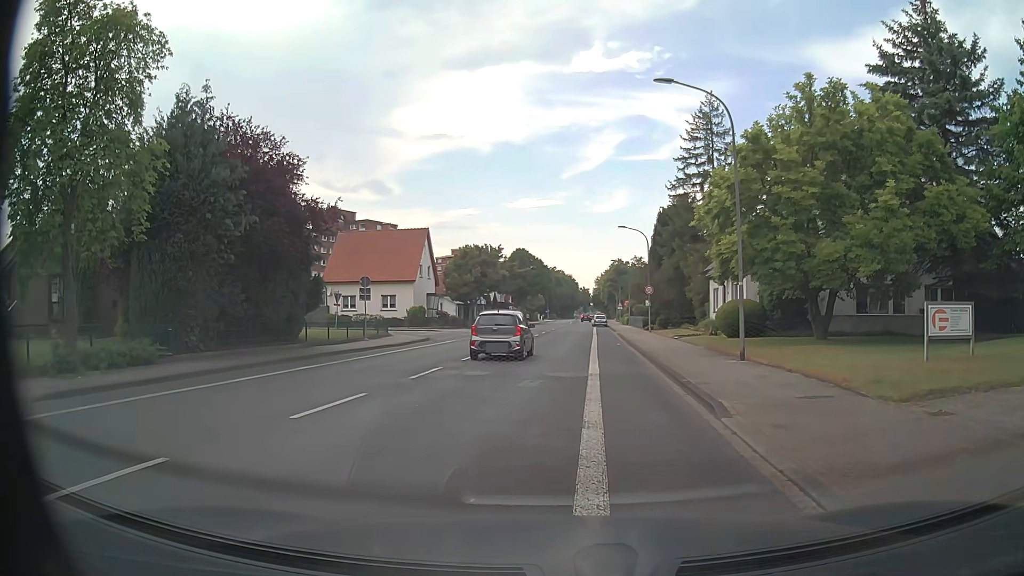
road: tertiary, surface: asphalt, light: Day
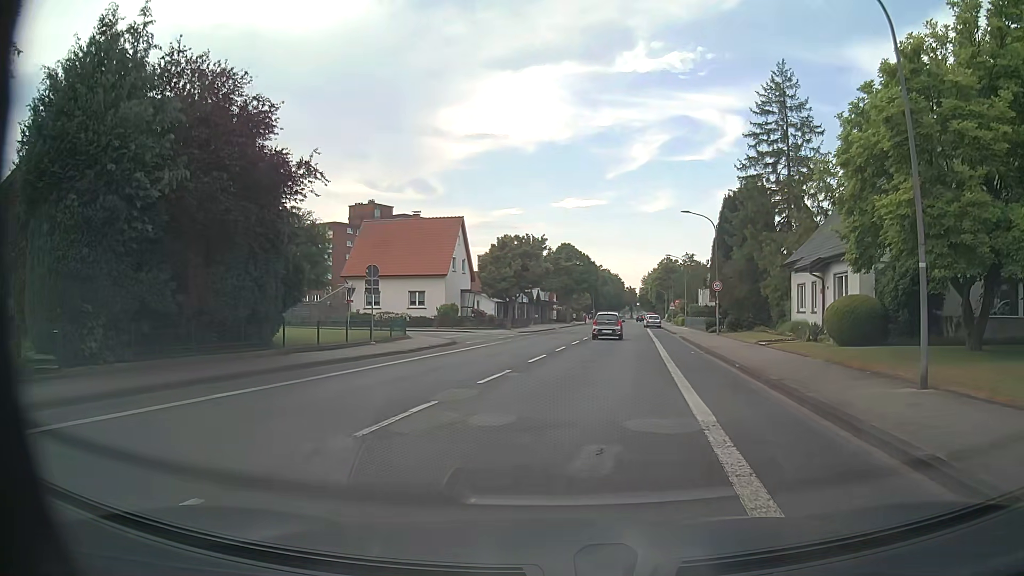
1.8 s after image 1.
(-0.4, +7.7) m; -4°
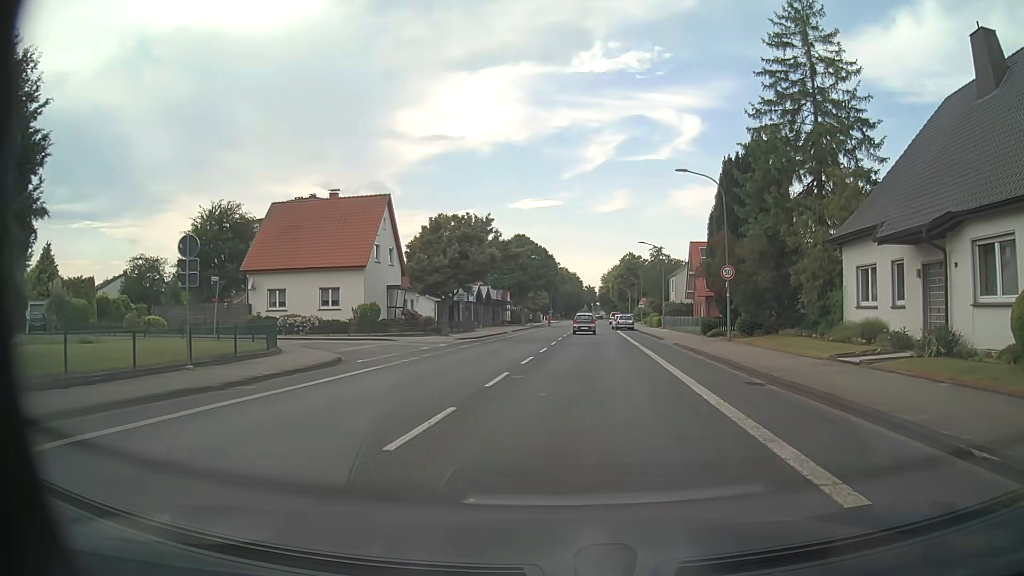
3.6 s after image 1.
(+0.4, +12.6) m; +4°
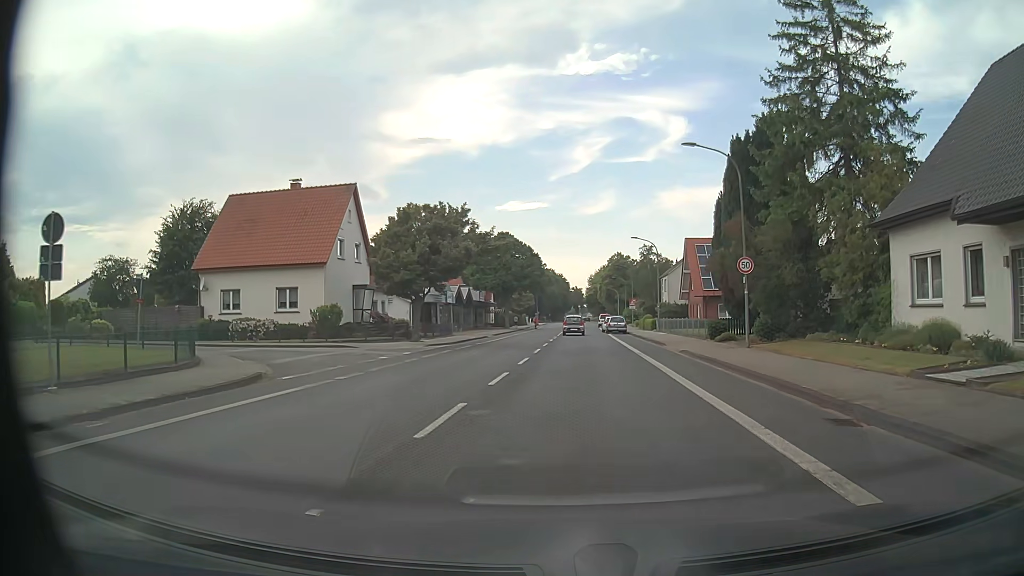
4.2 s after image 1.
(0.0, +5.2) m; +1°
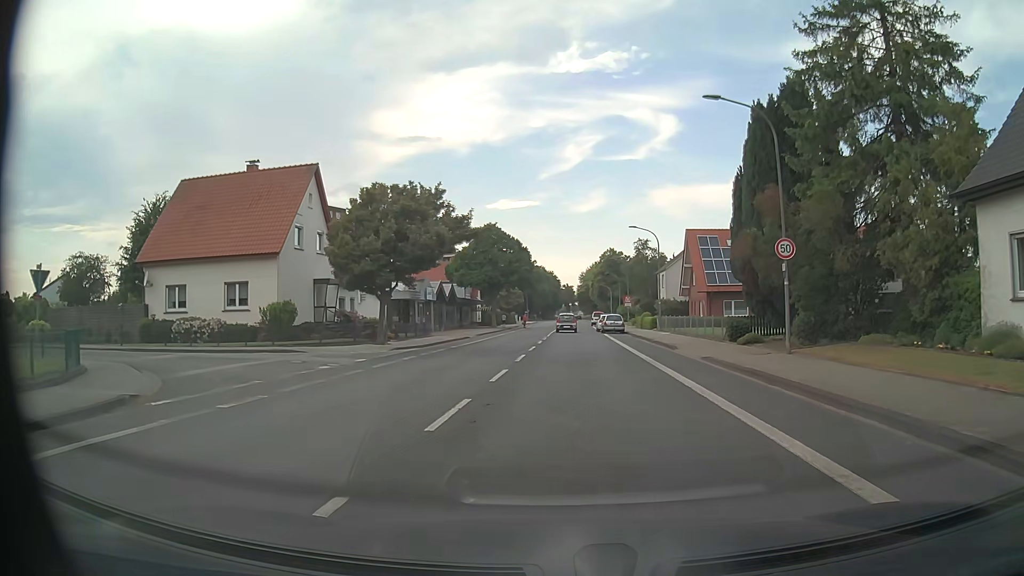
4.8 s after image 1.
(0.0, +5.7) m; 0°
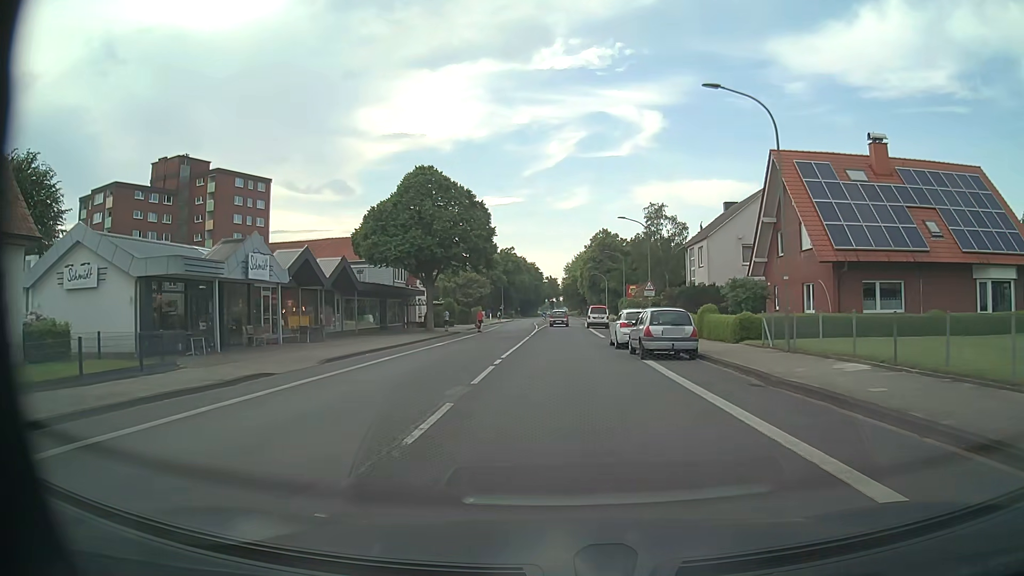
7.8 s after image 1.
(+0.5, +31.3) m; +1°
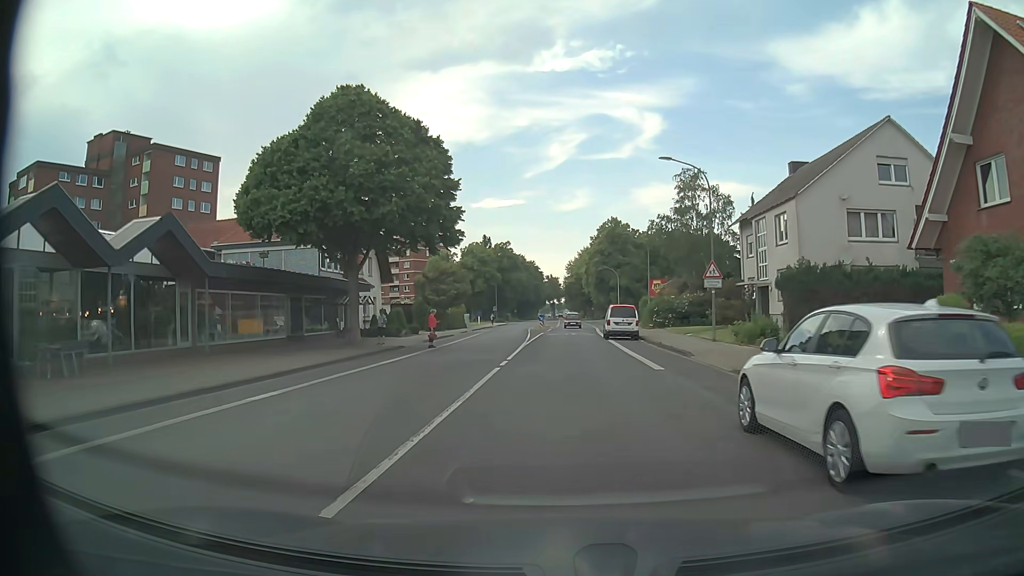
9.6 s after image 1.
(+0.1, +19.3) m; 0°
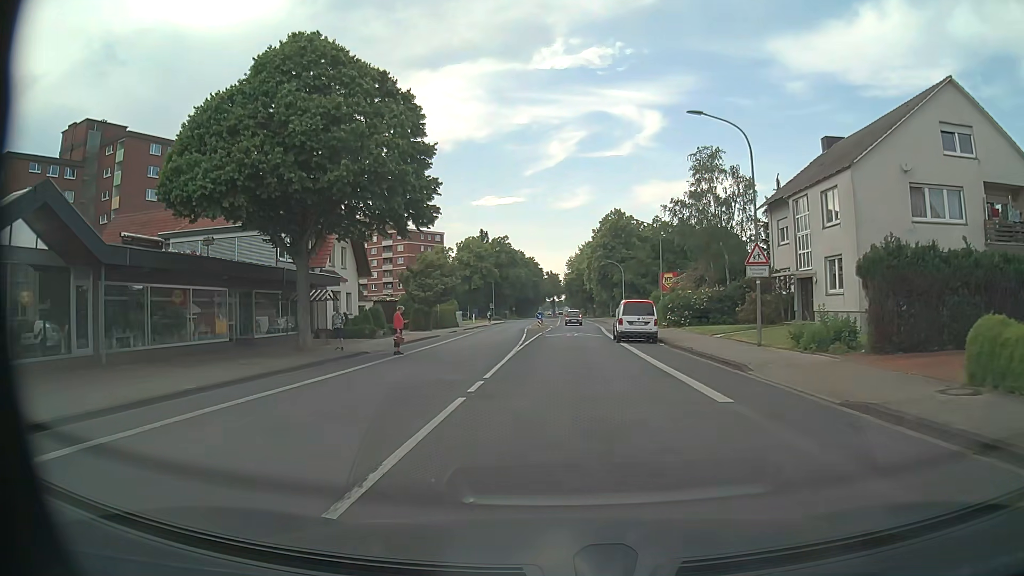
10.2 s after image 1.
(0.0, +6.5) m; 0°
(0, +10) (0, +20) (0, +30) (0, +40) (+1, +50) (+1, +60) (+1, +70) (+1, +80) (+1, +90) (+2, +100) m
